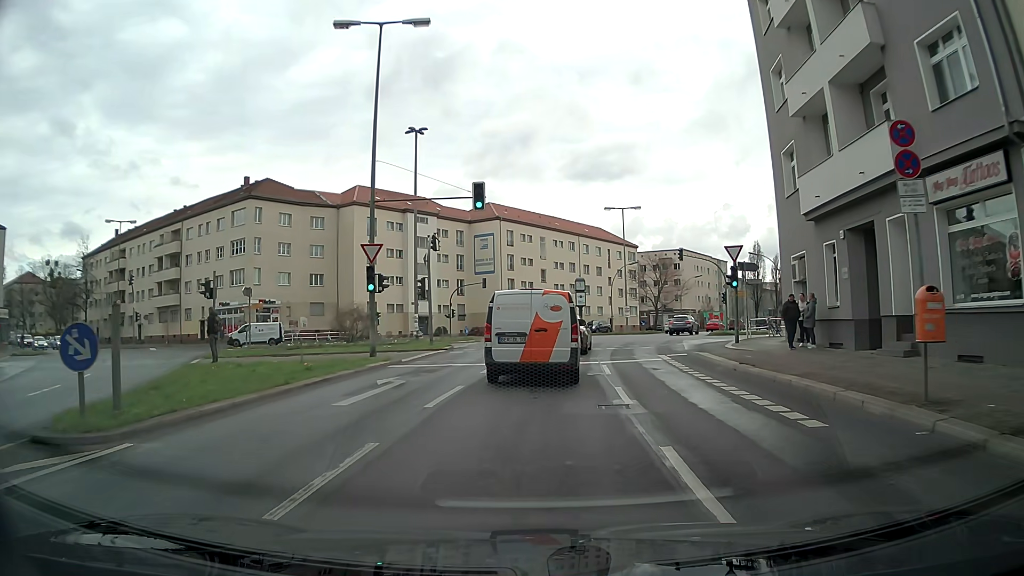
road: secondary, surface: asphalt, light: Day
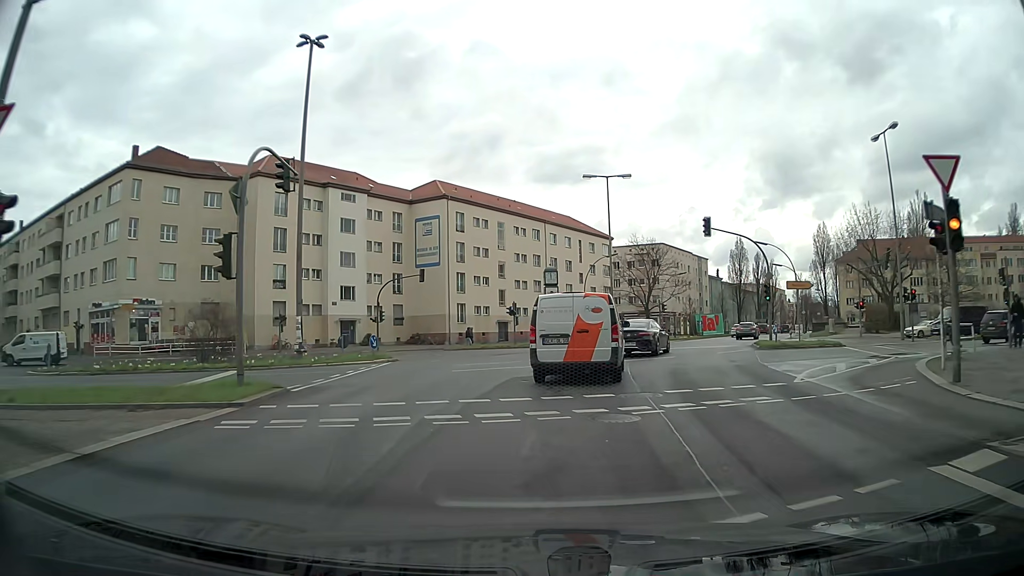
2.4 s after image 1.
(+0.2, +18.1) m; +2°
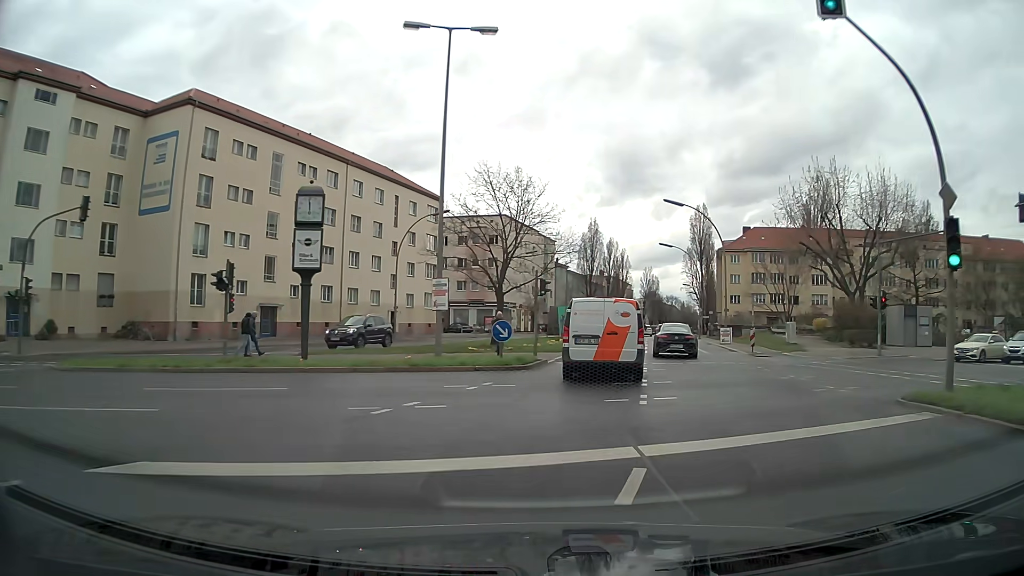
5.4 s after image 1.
(+2.9, +27.0) m; +15°
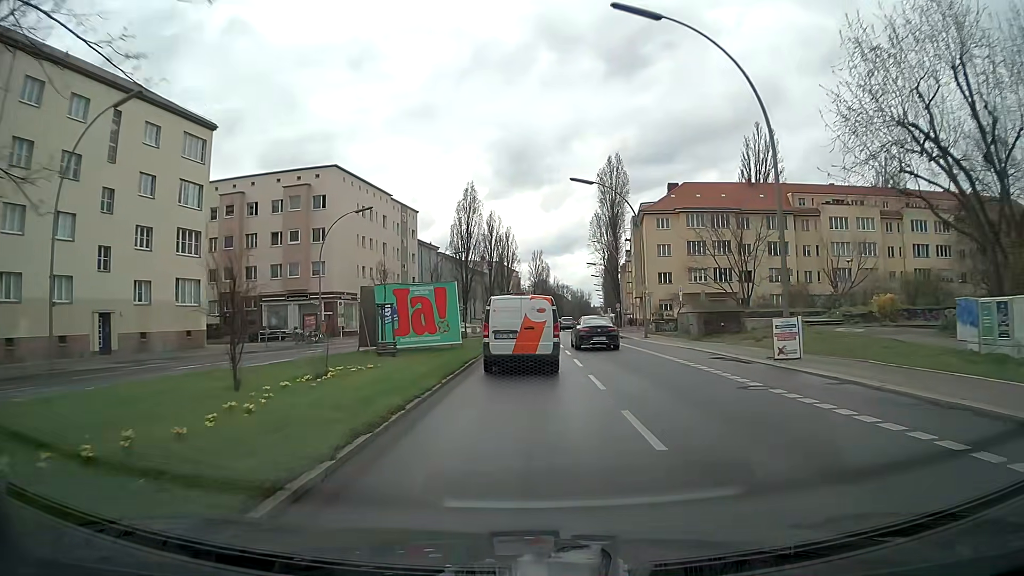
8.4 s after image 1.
(+4.0, +31.2) m; +10°
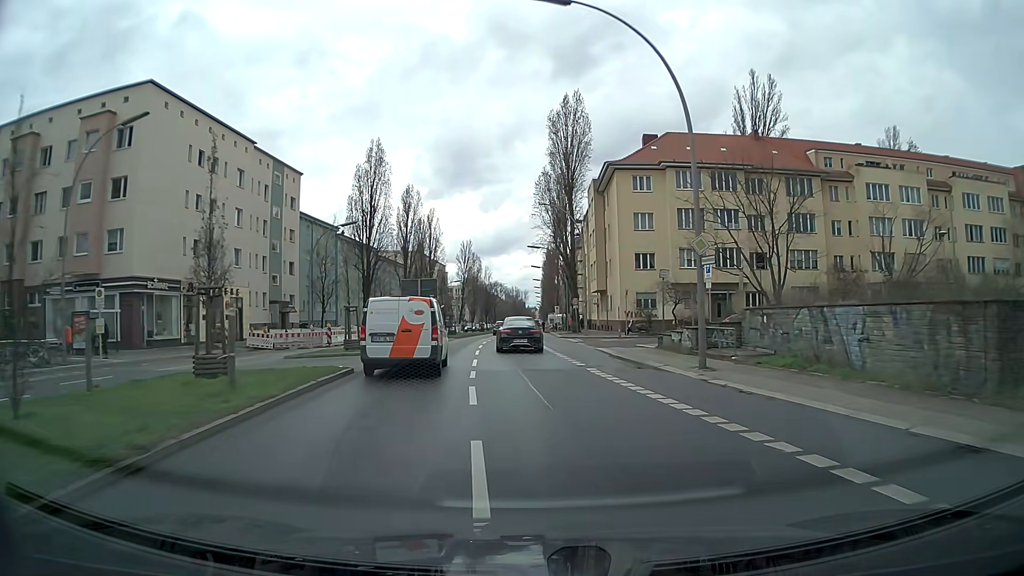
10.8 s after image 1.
(+1.2, +26.4) m; +6°
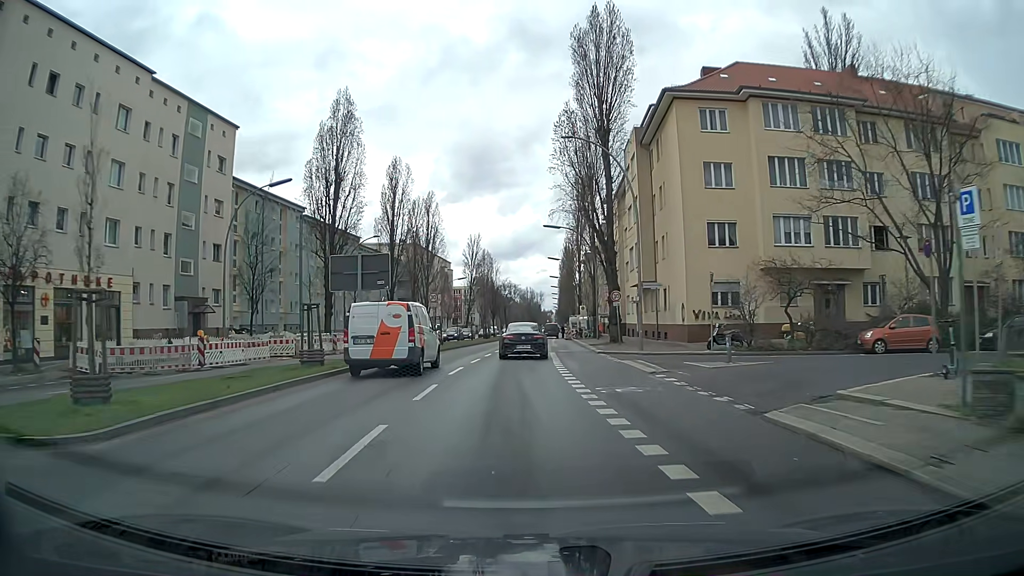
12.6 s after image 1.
(-0.1, +20.3) m; -1°
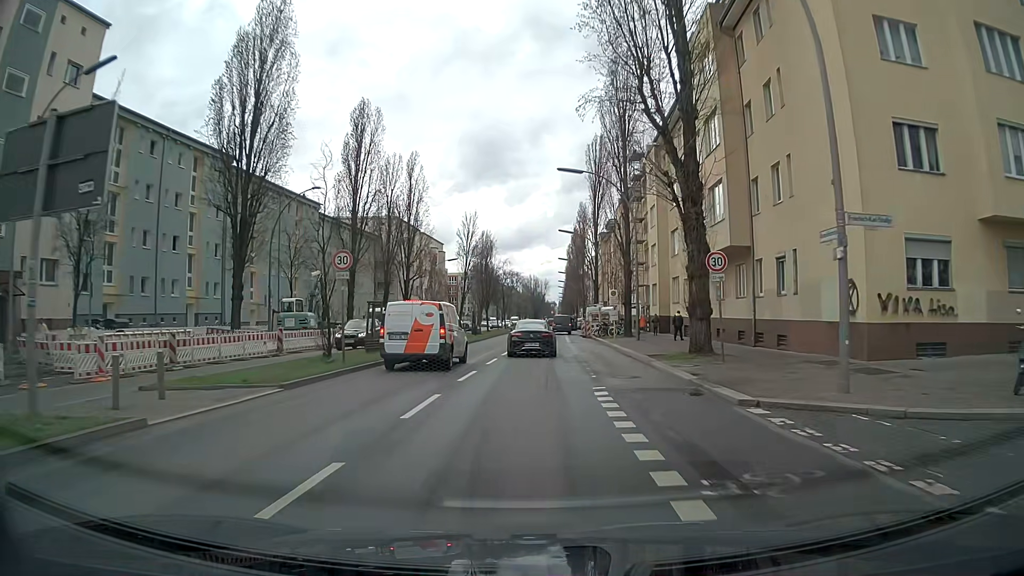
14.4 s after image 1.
(-0.2, +20.3) m; -1°
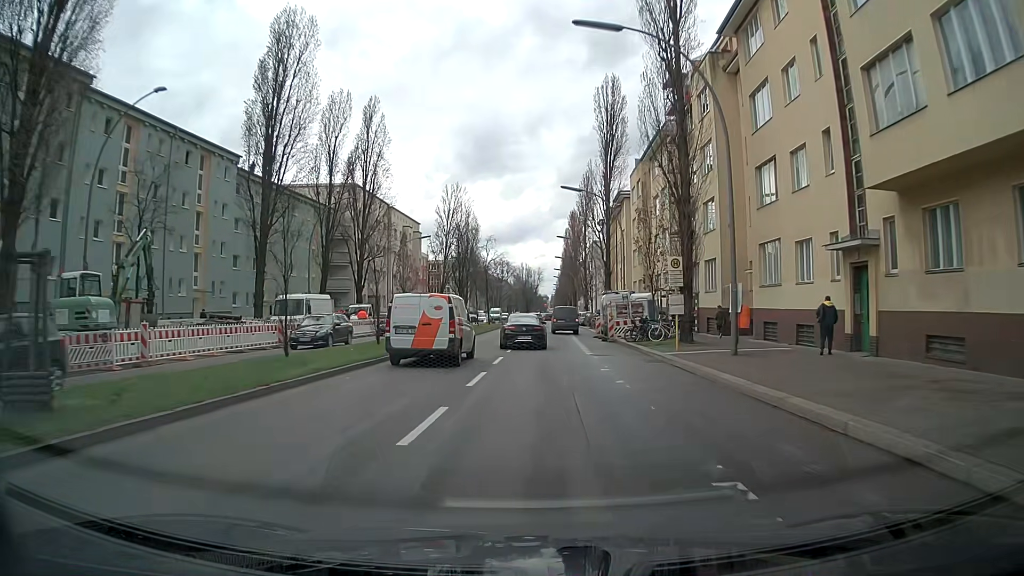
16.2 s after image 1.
(+0.2, +20.3) m; +1°
(0, +10) (0, +20) (0, +30) (-1, +40) (0, +50) (0, +60) (+1, +70) (+2, +80) (+3, +90) (+4, +100) m
